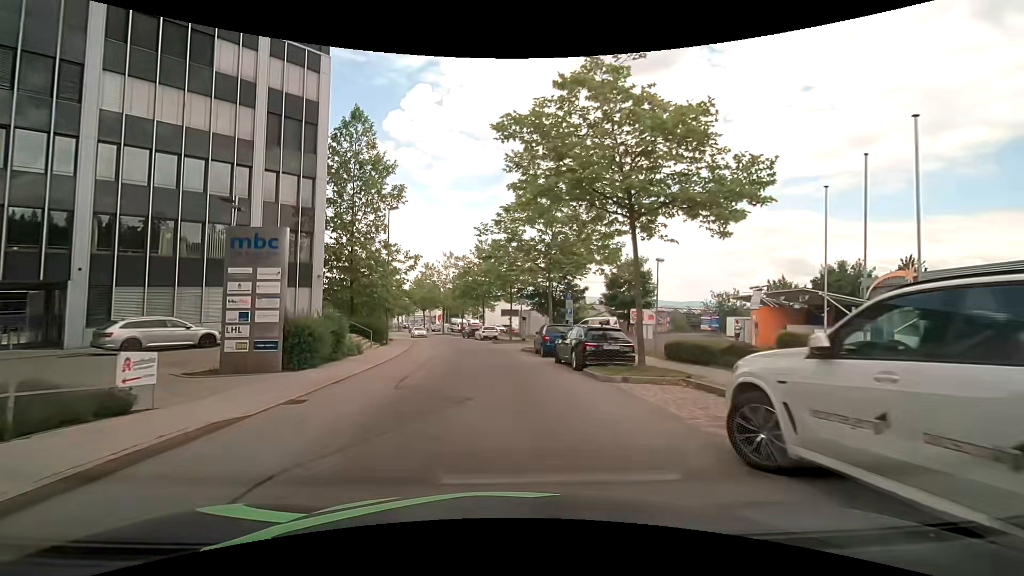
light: Day
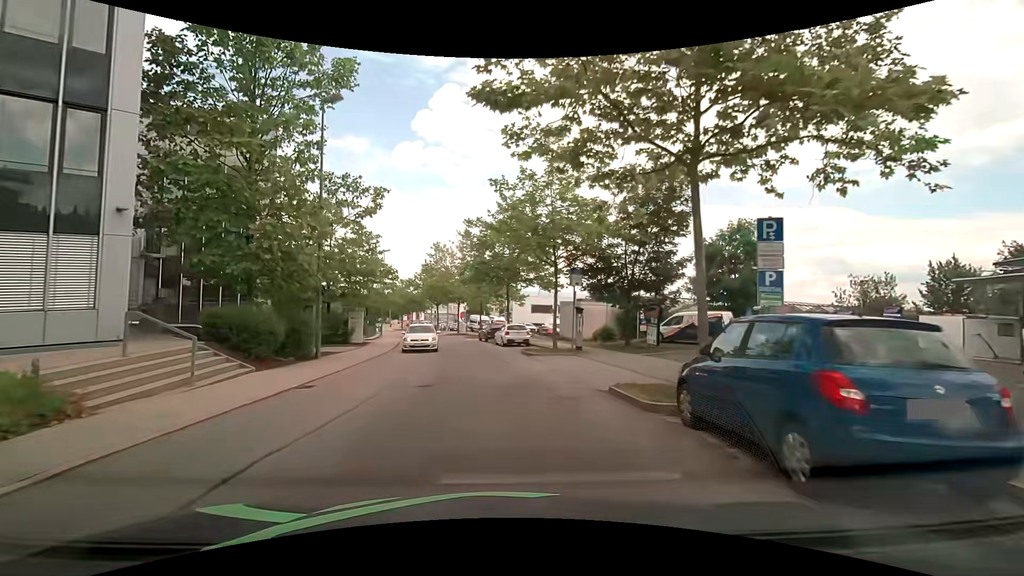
(-0.7, +18.1) m; -4°
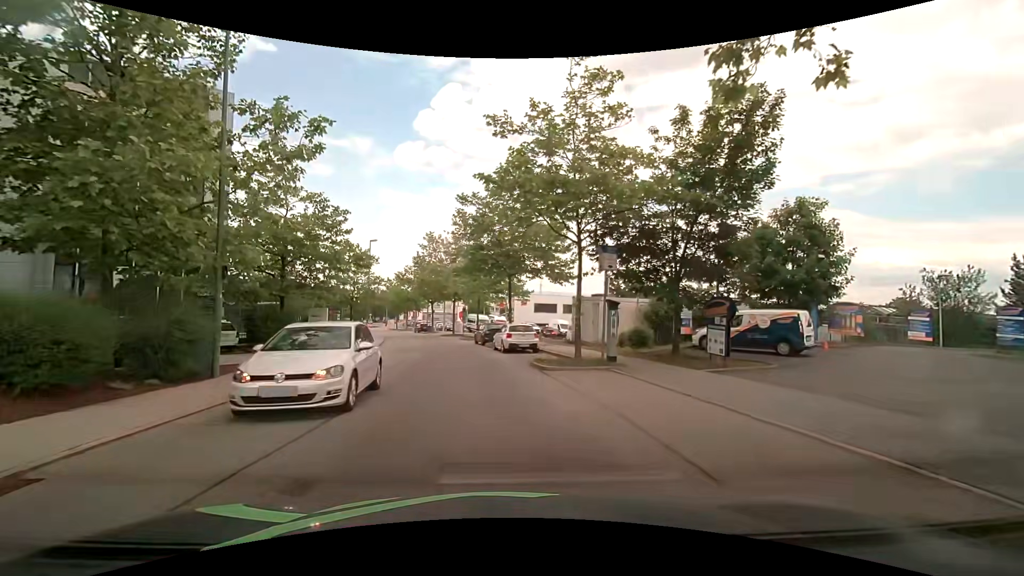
(0.0, +6.6) m; -1°
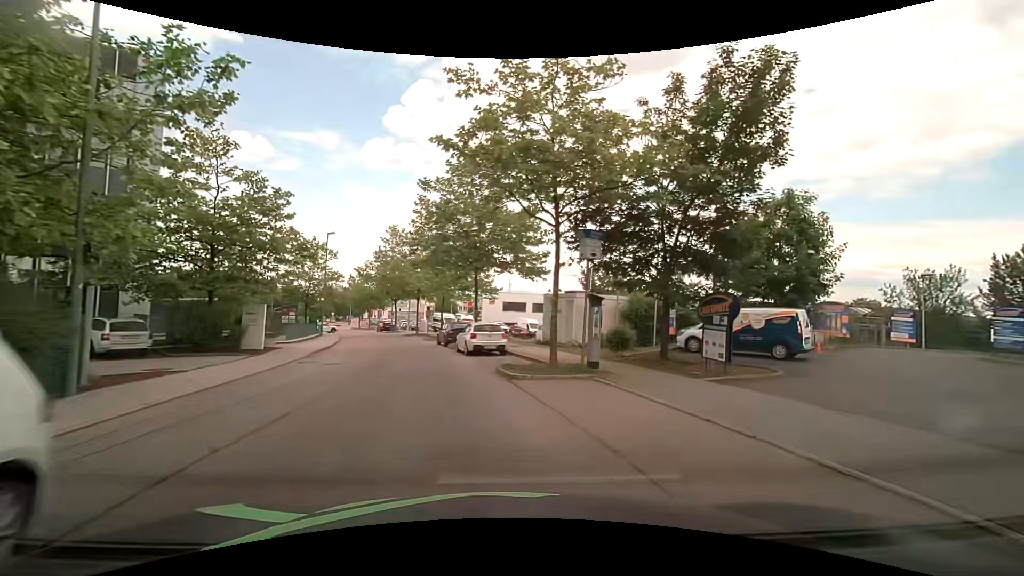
(+0.1, +2.6) m; +3°
